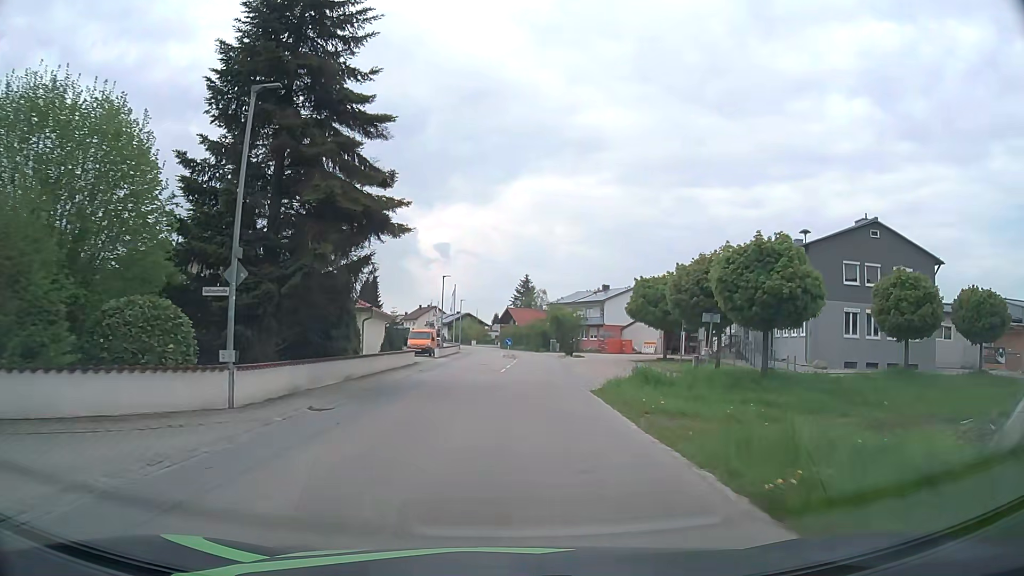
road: tertiary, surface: asphalt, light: Day
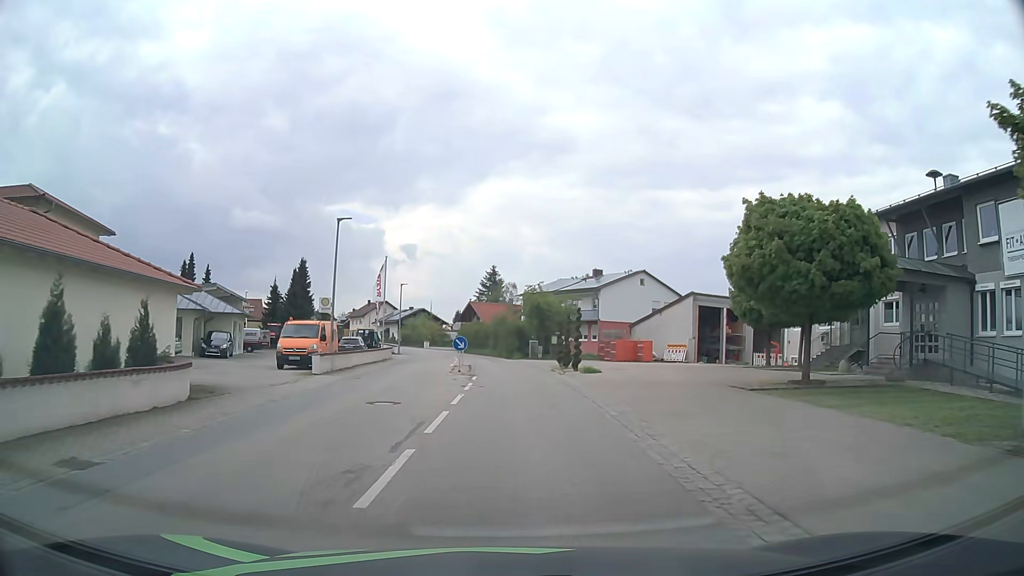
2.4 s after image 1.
(+0.8, +24.9) m; +3°
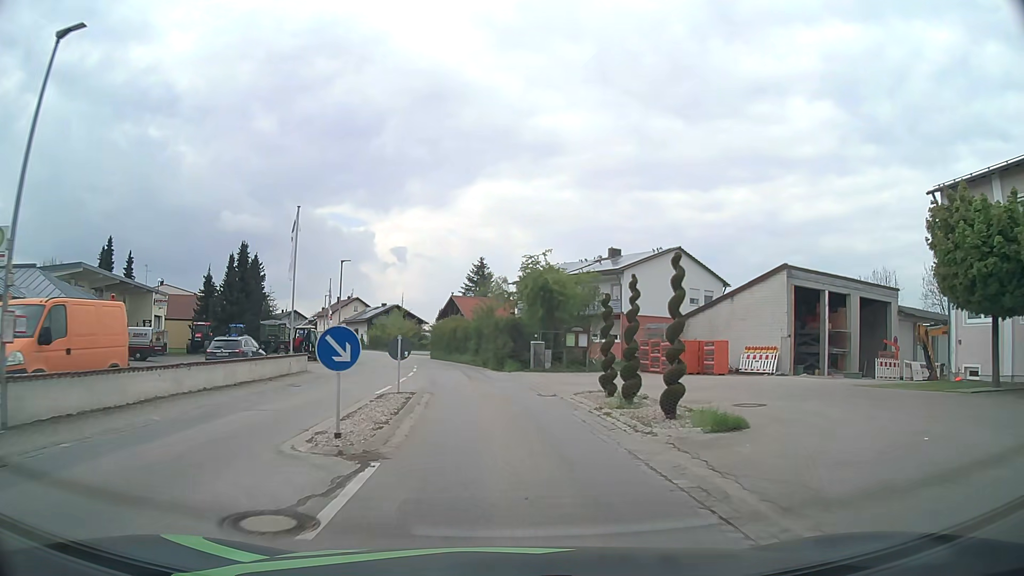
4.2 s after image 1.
(+0.2, +19.0) m; +1°
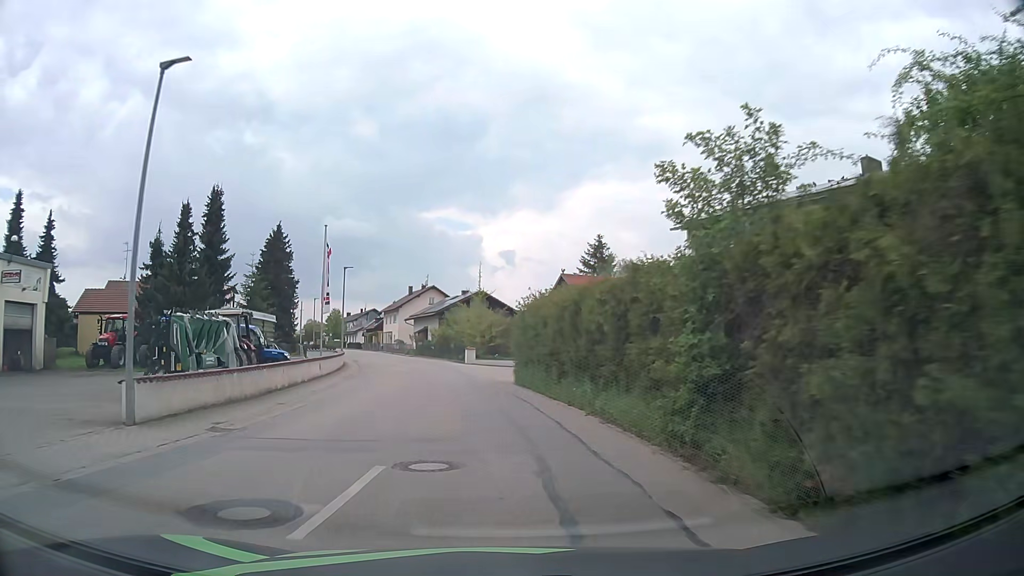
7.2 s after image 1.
(-2.1, +31.4) m; -9°
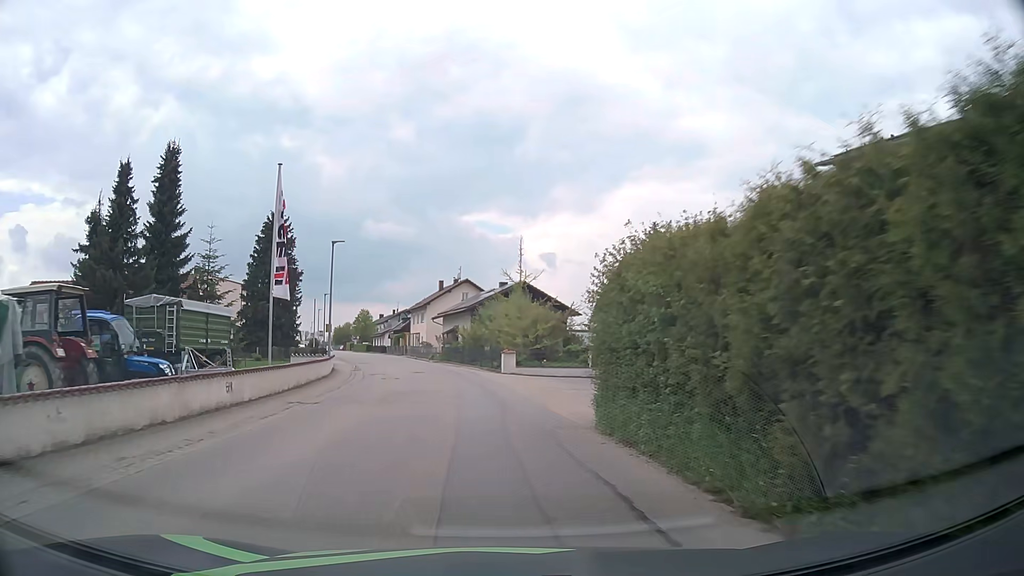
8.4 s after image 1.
(-0.4, +12.5) m; -3°
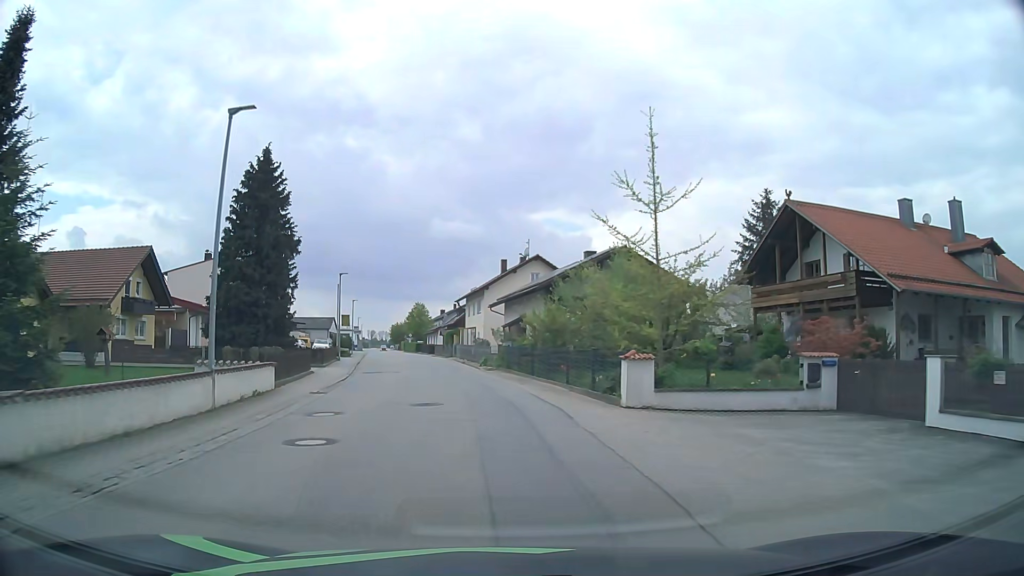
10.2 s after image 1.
(-1.1, +18.9) m; -7°
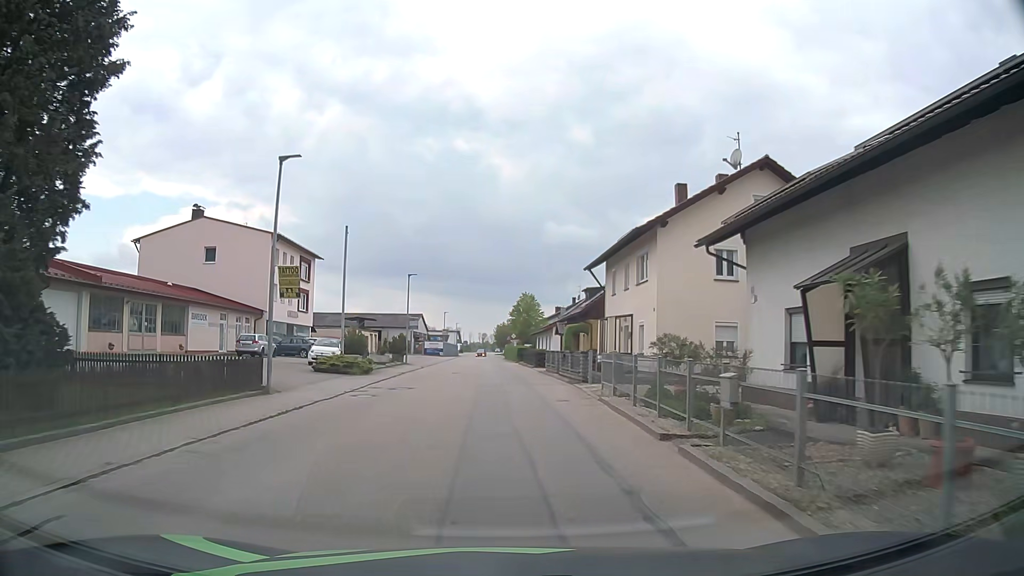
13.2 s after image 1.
(-2.7, +31.7) m; -10°
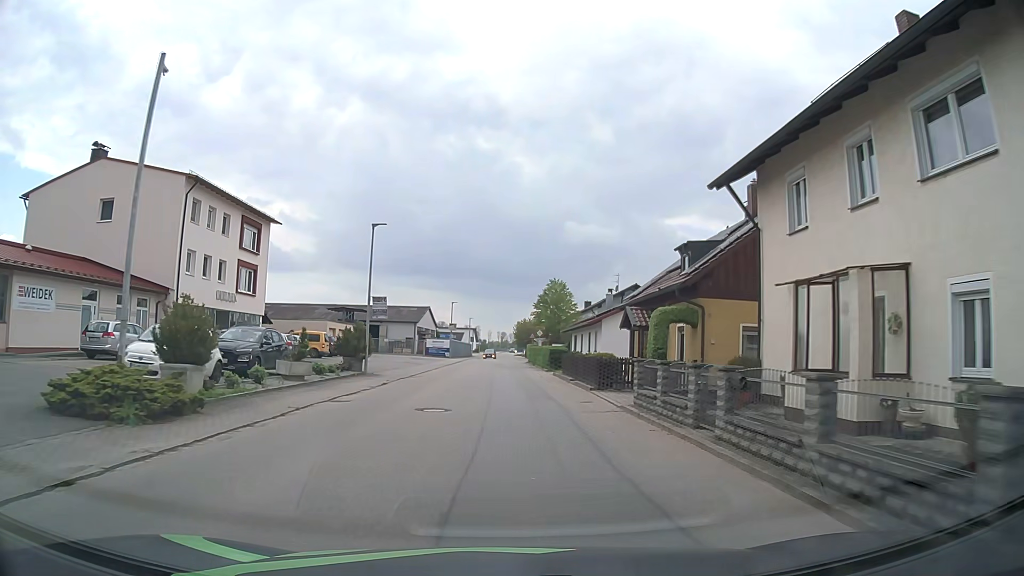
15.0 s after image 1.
(-0.2, +19.1) m; -1°
(0, +10) (0, +20) (0, +30) (0, +40) (0, +50) (0, +60) (0, +70) (0, +80) (0, +90) (0, +100) m
